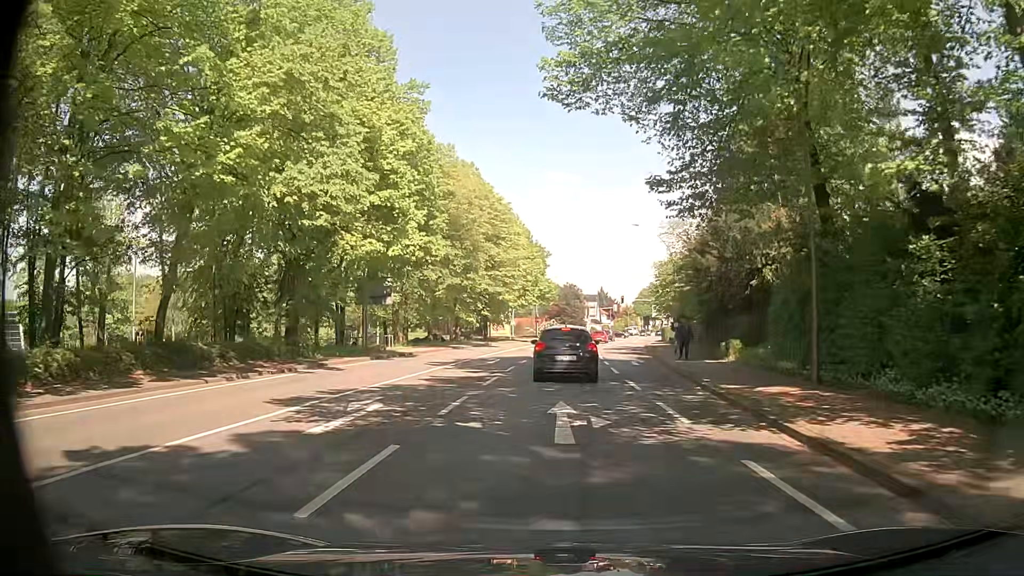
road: primary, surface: asphalt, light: Day
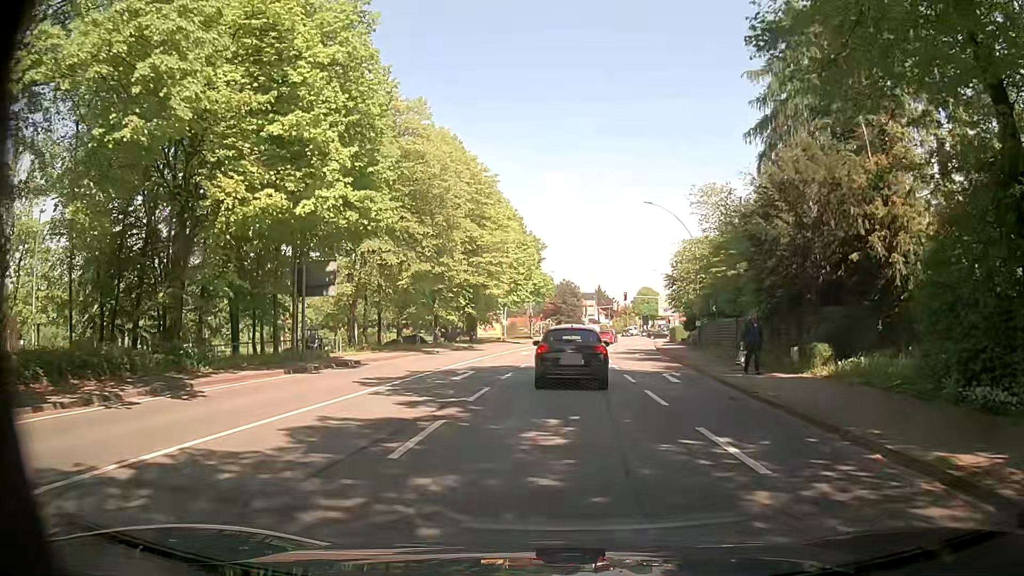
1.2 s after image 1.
(0.0, +9.4) m; 0°
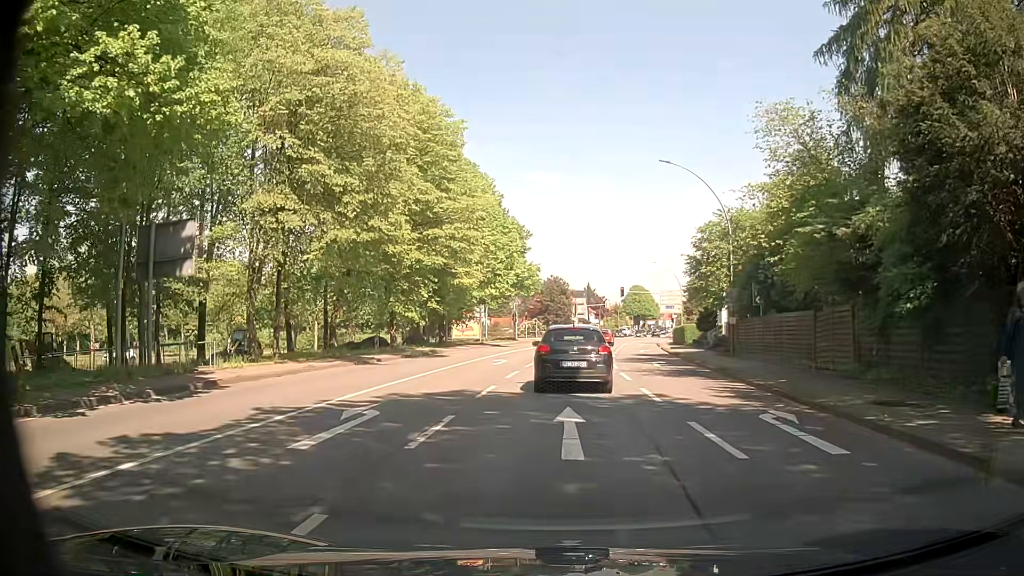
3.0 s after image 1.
(+0.1, +11.1) m; 0°
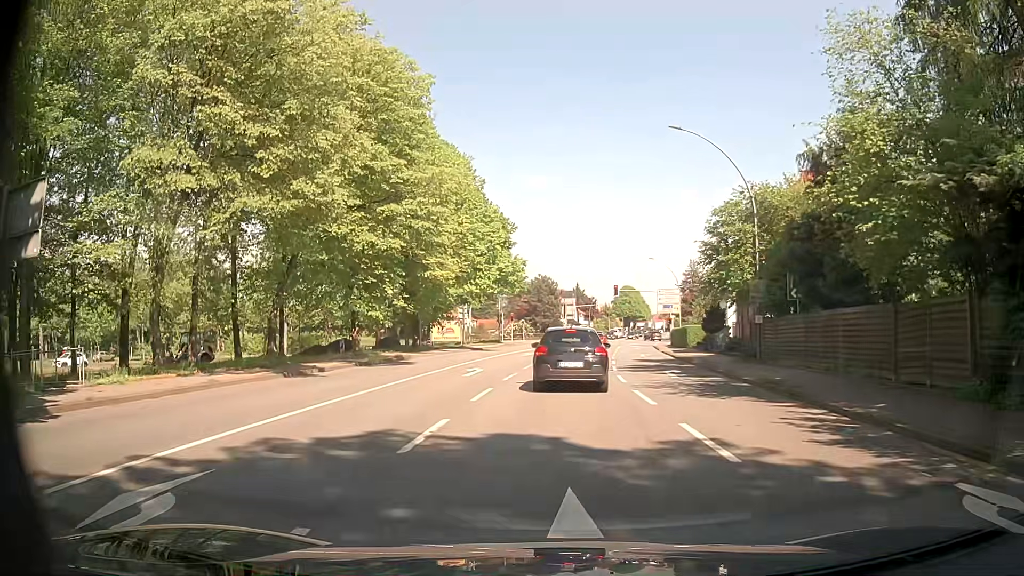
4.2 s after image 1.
(+0.2, +6.2) m; +2°
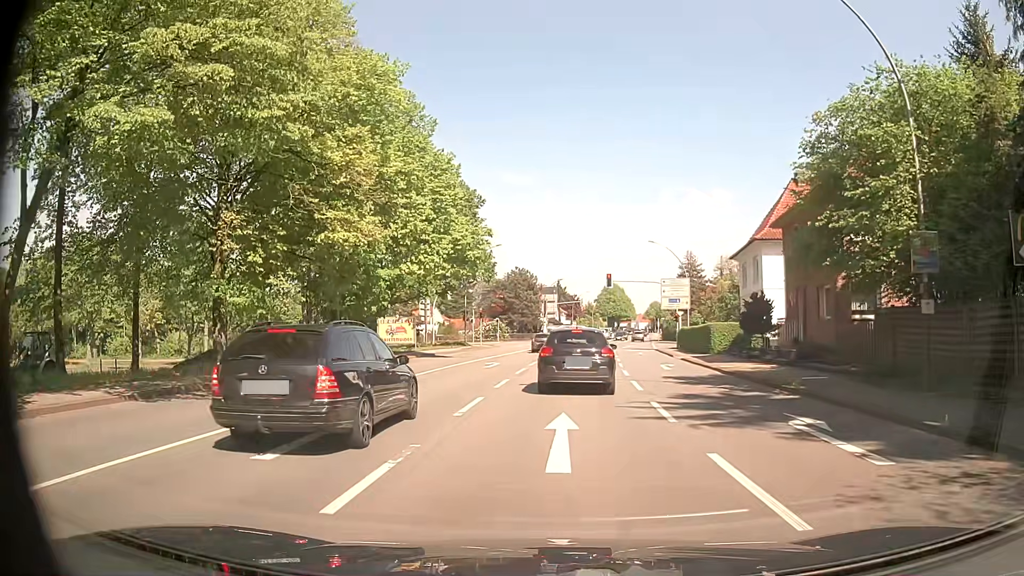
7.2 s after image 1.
(+0.1, +14.4) m; +1°
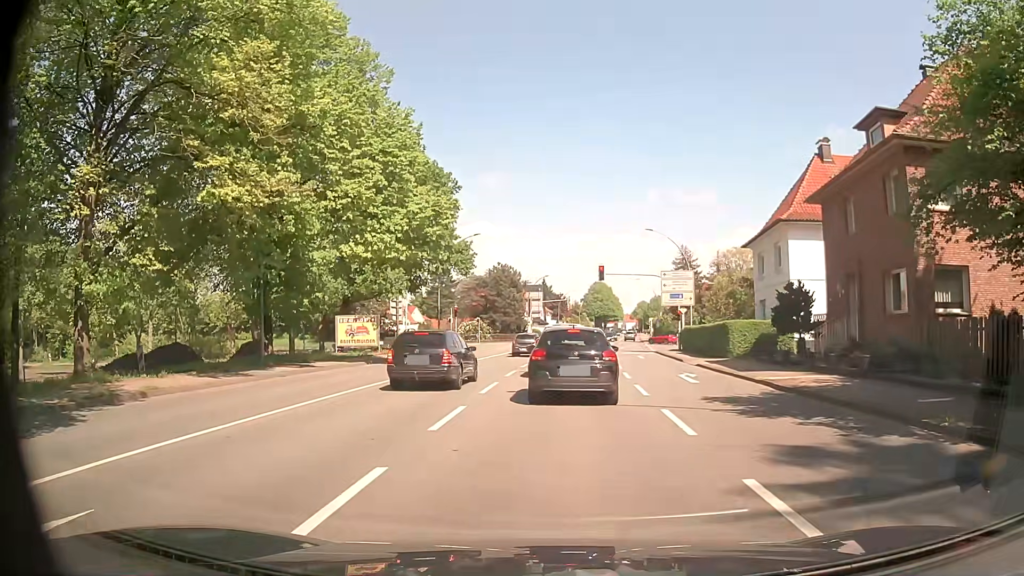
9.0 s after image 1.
(+0.1, +7.4) m; +2°
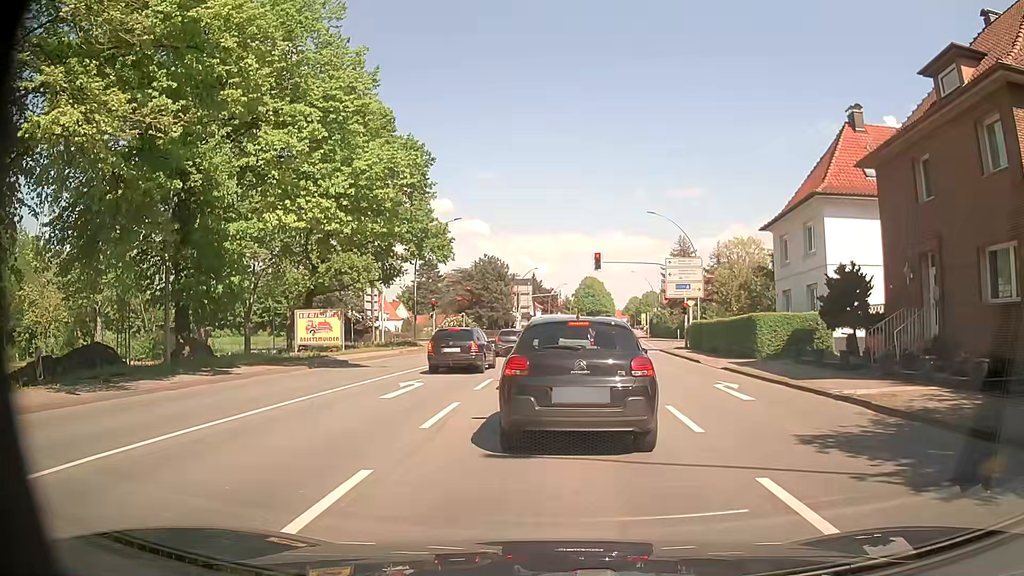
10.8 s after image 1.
(-0.1, +6.0) m; -1°
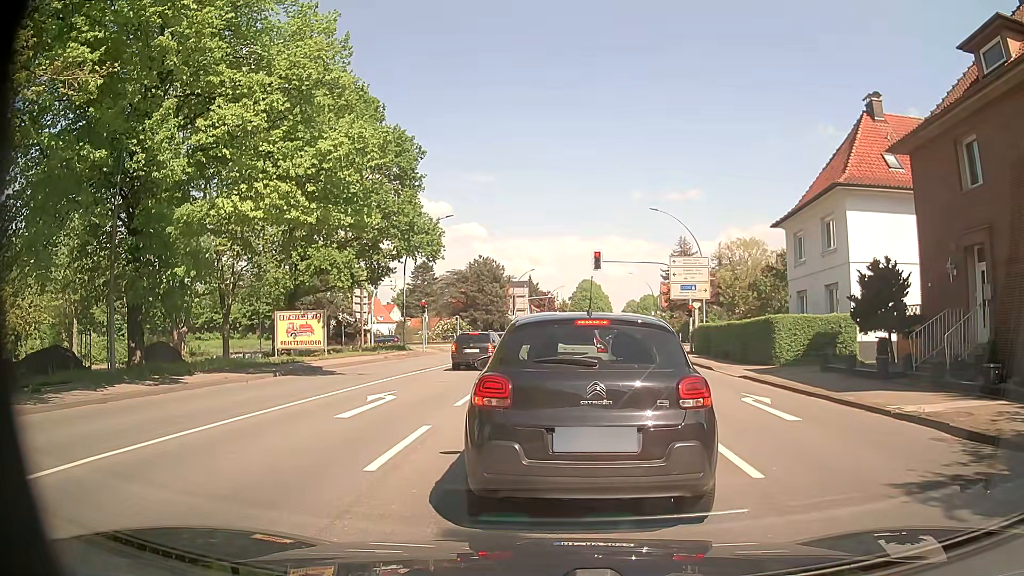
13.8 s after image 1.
(0.0, +2.6) m; -1°
(0, +10) (+1, +20) (+2, +30) (+3, +40) (+4, +50) (+6, +60) (+8, +69) (+10, +79) (+12, +89) (+13, +99) m
